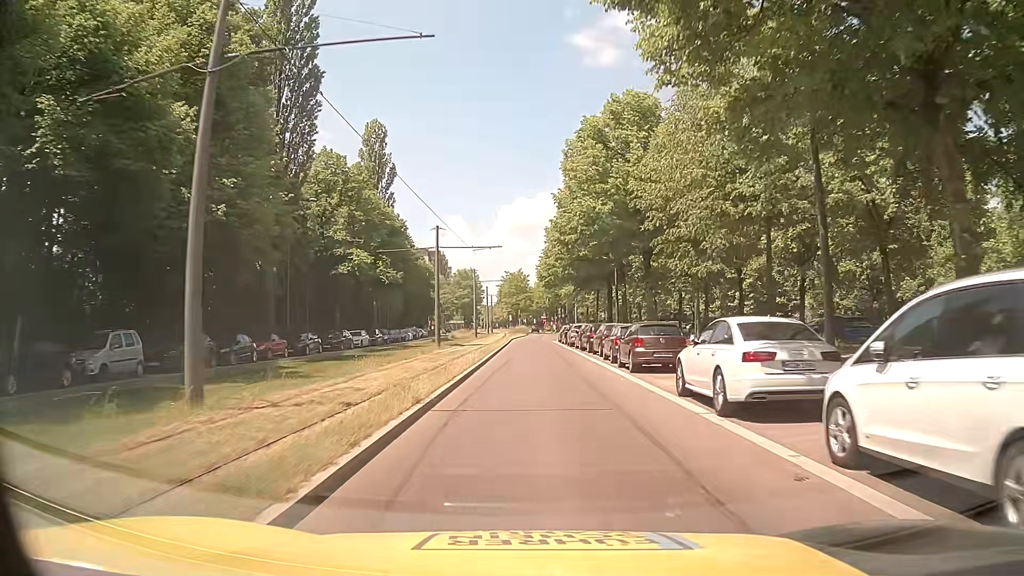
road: secondary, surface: asphalt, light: Day
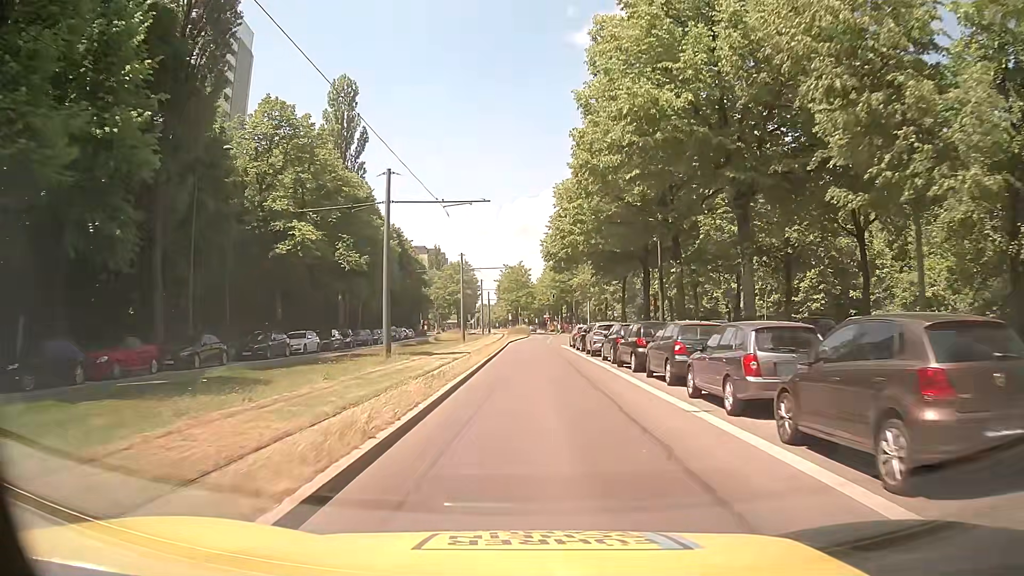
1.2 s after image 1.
(0.0, +14.4) m; 0°
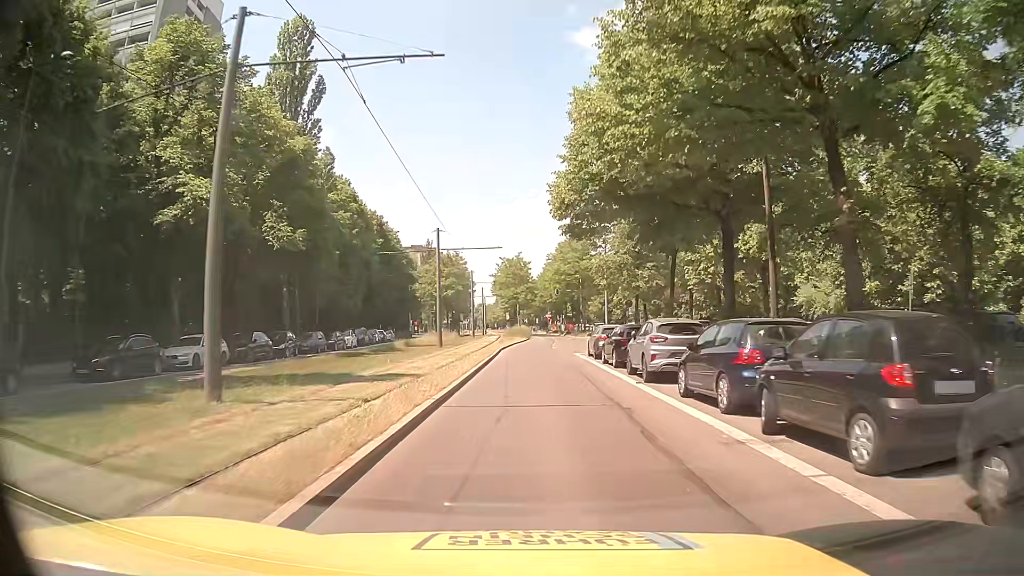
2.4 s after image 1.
(-0.1, +14.1) m; -1°
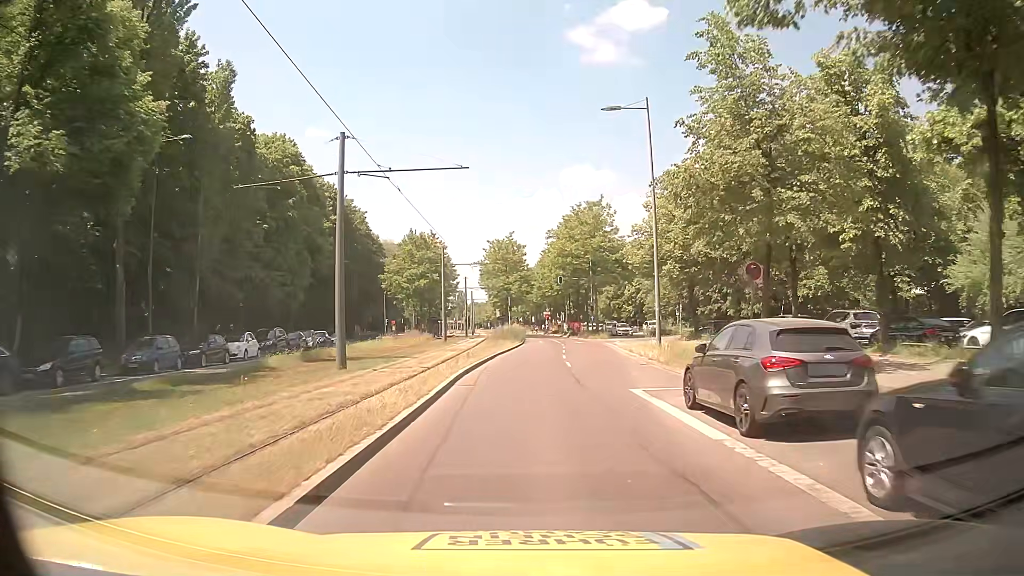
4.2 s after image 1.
(+0.2, +20.2) m; 0°
